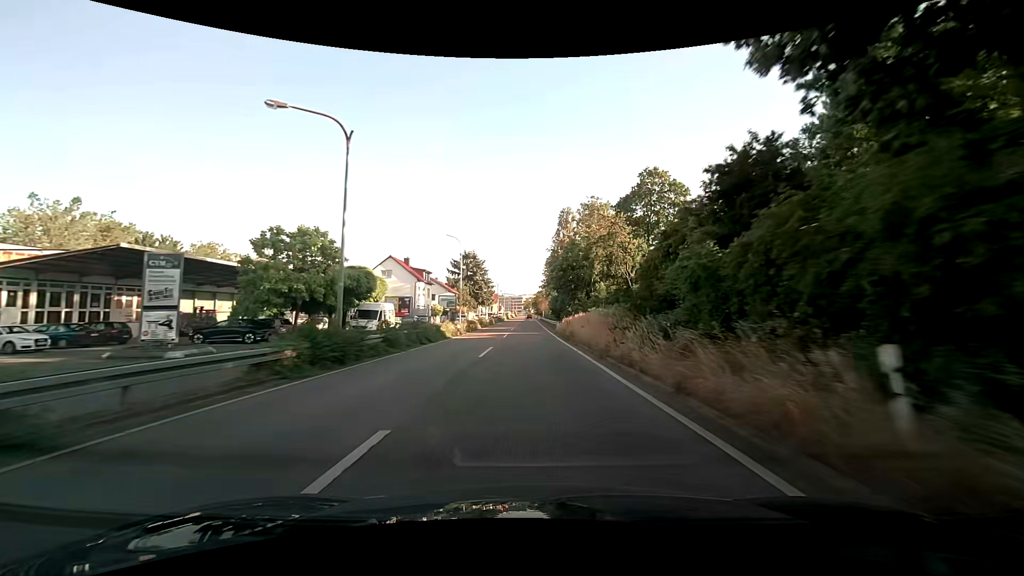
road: trunk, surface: asphalt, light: Day
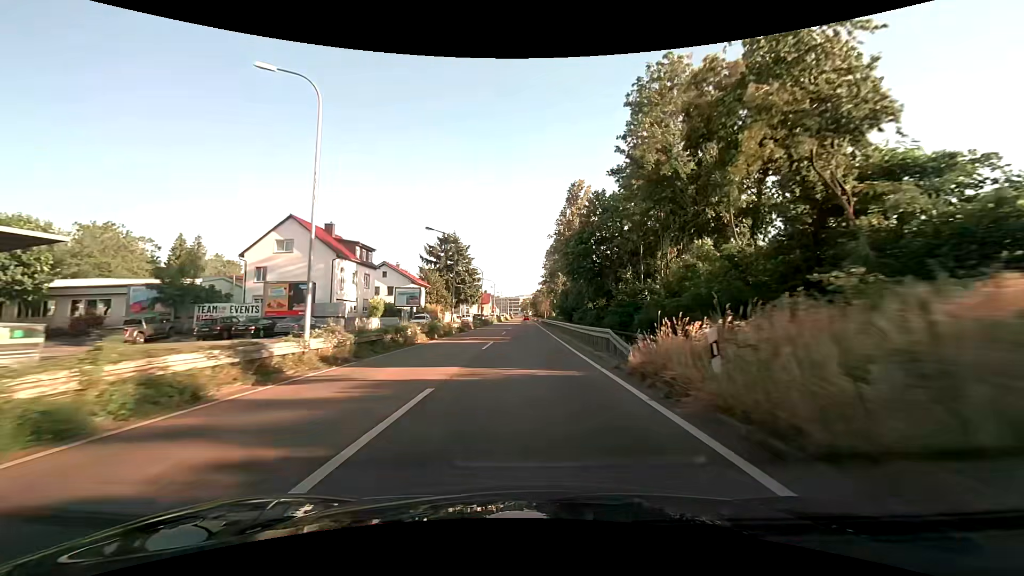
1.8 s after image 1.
(0.0, +32.3) m; 0°
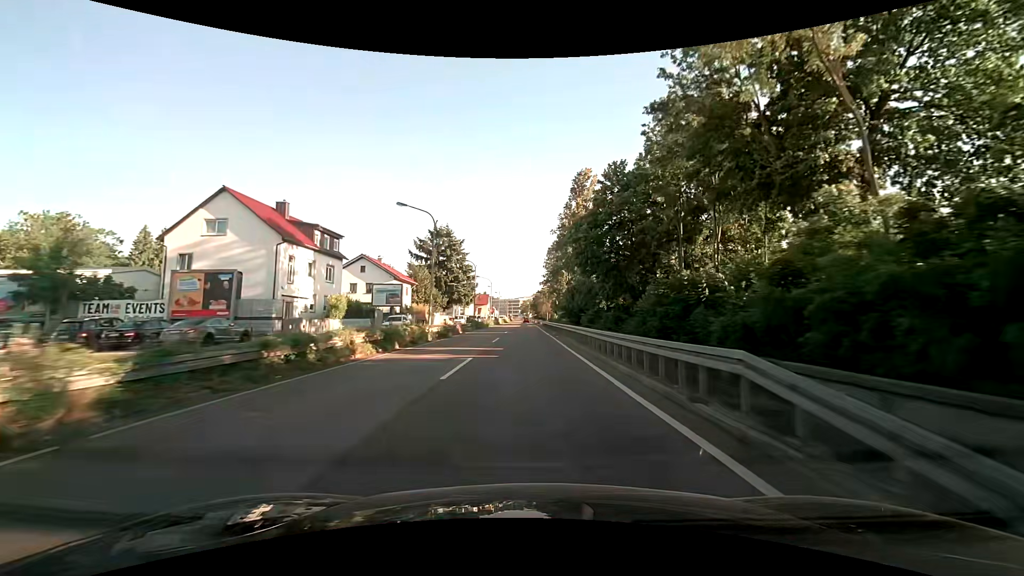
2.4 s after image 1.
(0.0, +10.3) m; 0°
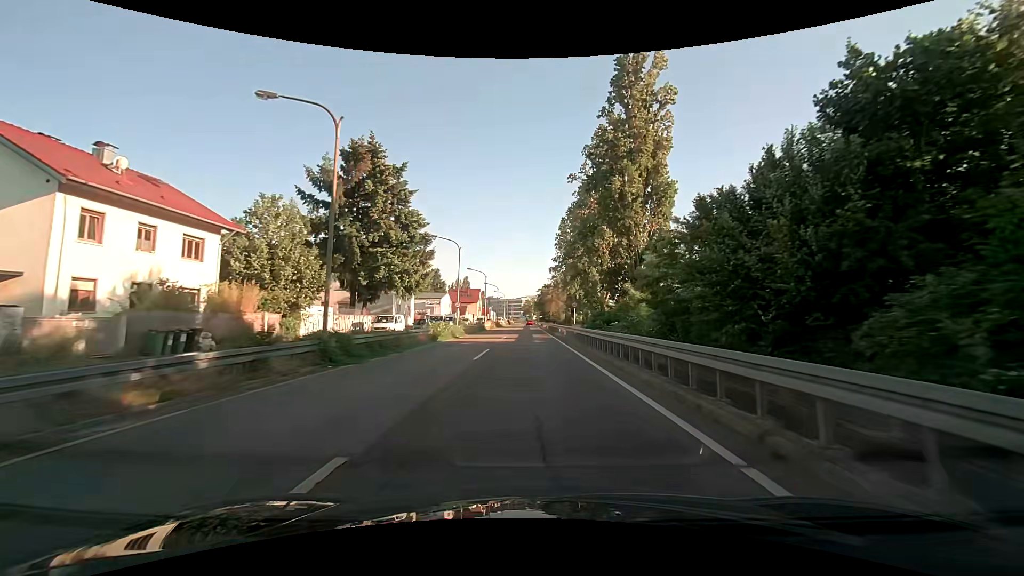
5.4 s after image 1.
(-0.3, +48.1) m; -1°
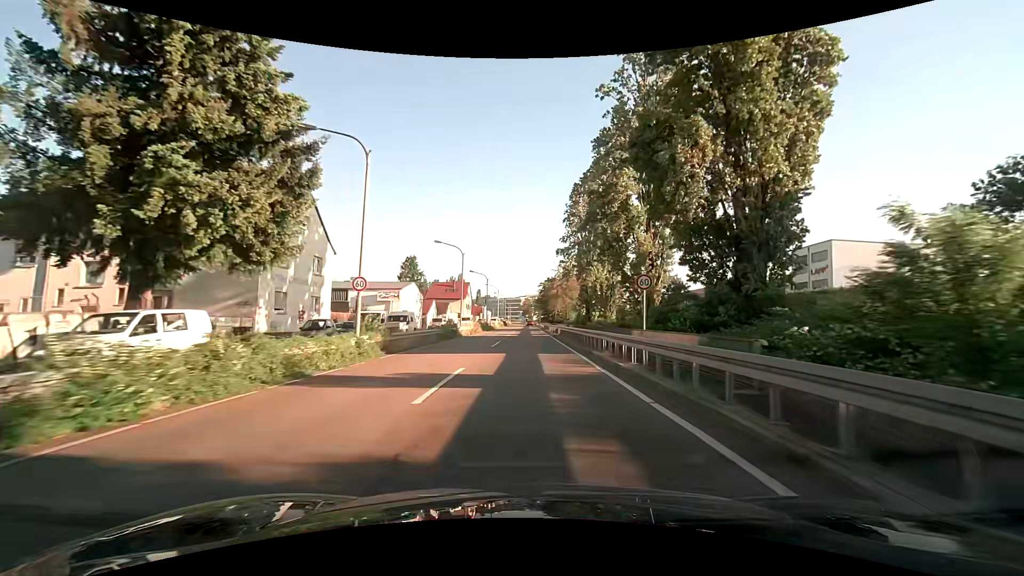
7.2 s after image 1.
(+0.2, +27.0) m; 0°
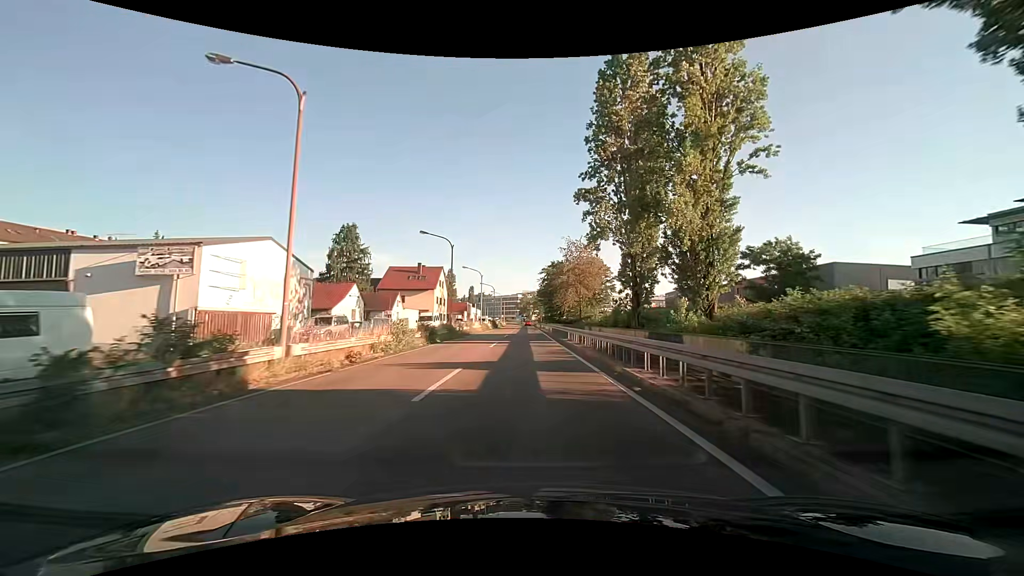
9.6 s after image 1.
(+0.3, +35.6) m; +1°
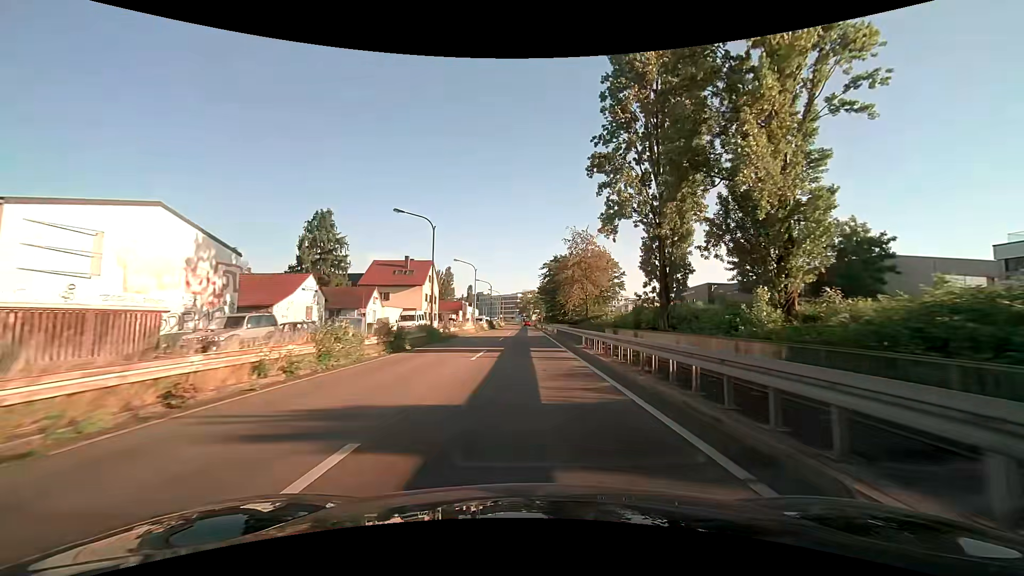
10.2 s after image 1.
(-0.1, +8.9) m; -1°
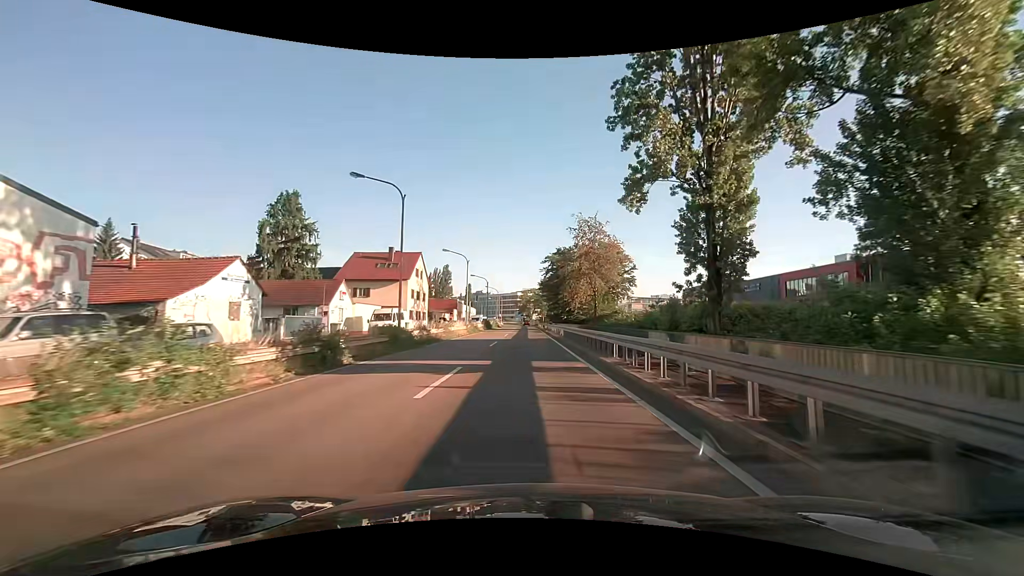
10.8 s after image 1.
(0.0, +8.8) m; 0°
(0, +10) (0, +20) (0, +30) (0, +40) (0, +50) (-1, +60) (-1, +70) (-1, +80) (-1, +90) (-1, +100) m
